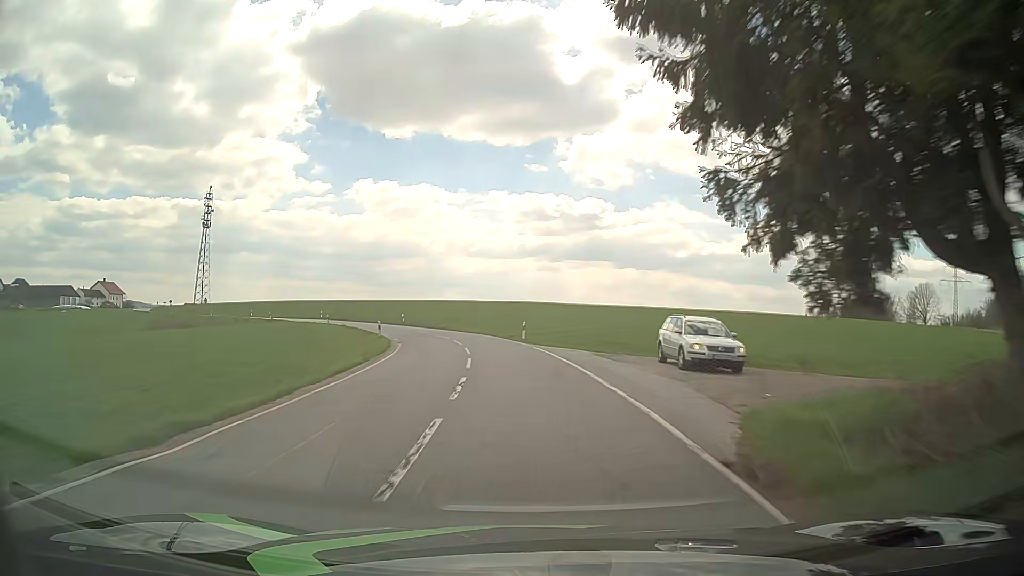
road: tertiary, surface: asphalt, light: Day
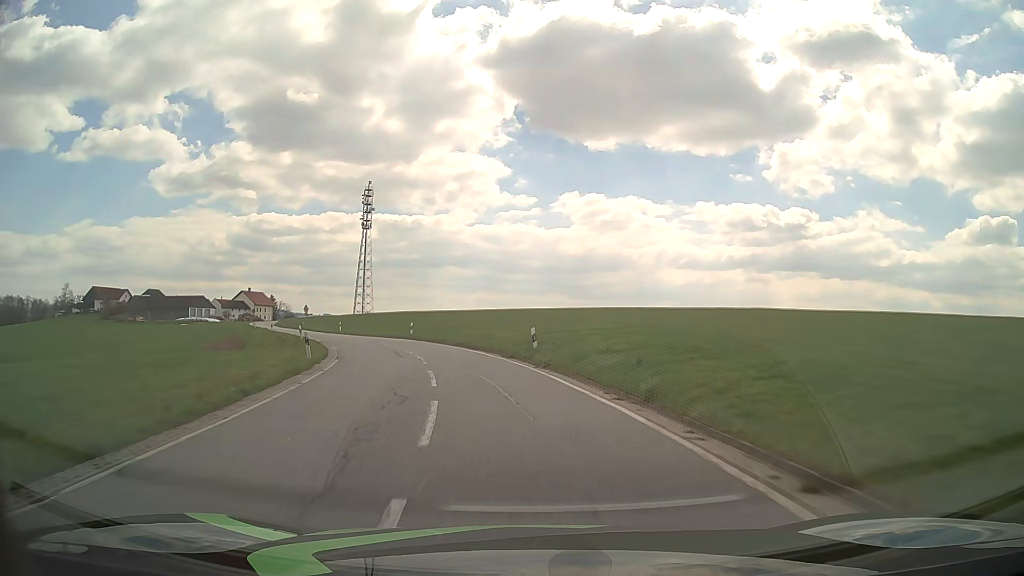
(-5.3, +42.8) m; -18°
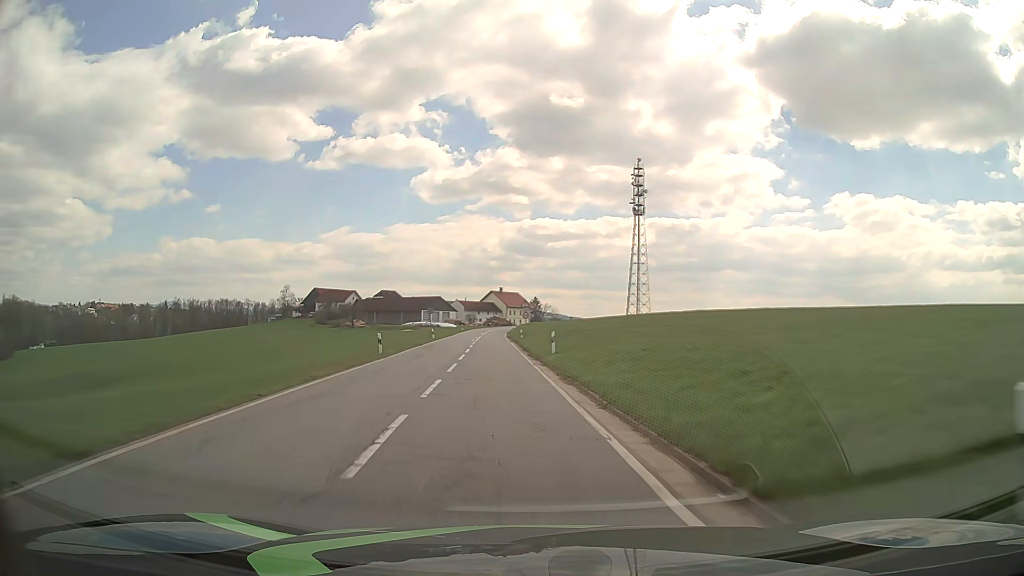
(-8.8, +41.5) m; -23°
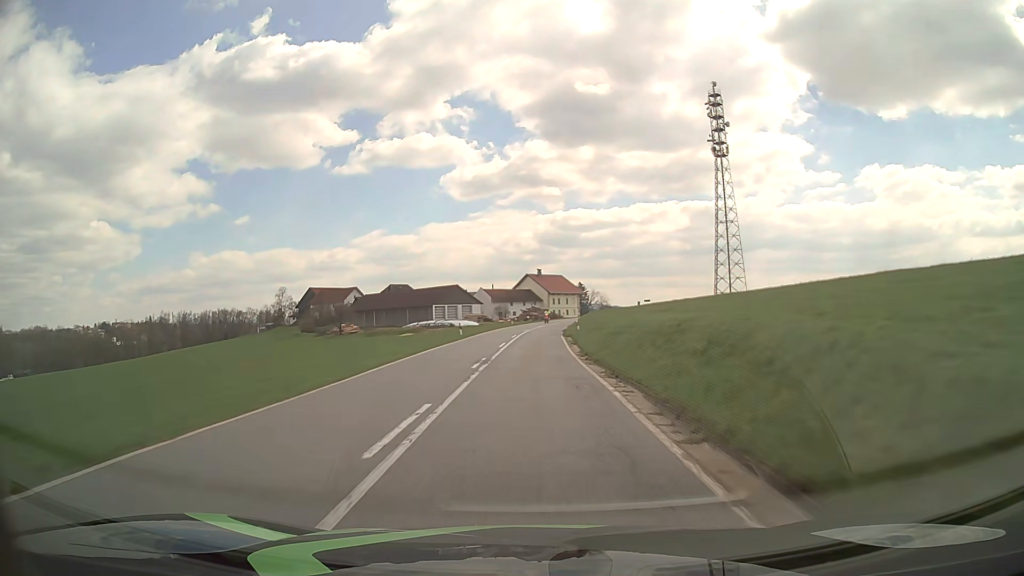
(-3.6, +56.8) m; -3°
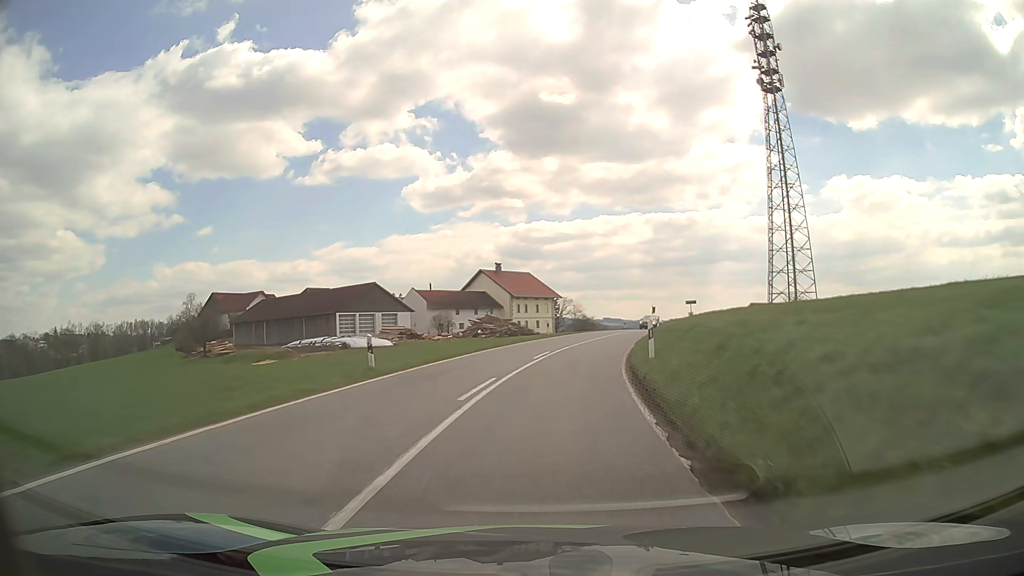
(+0.4, +52.5) m; +3°
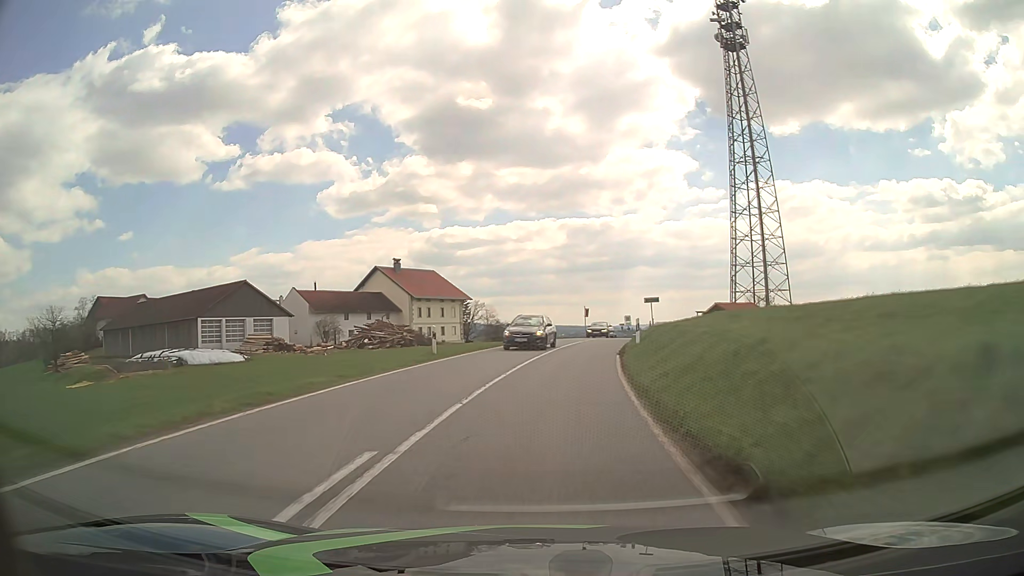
(+1.2, +19.6) m; +7°
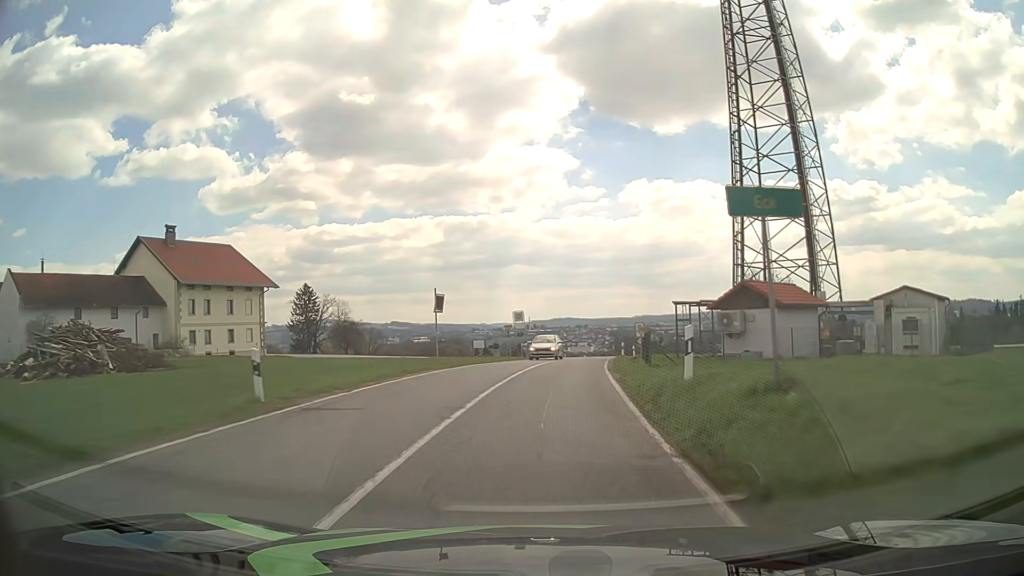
(+3.9, +38.9) m; +10°
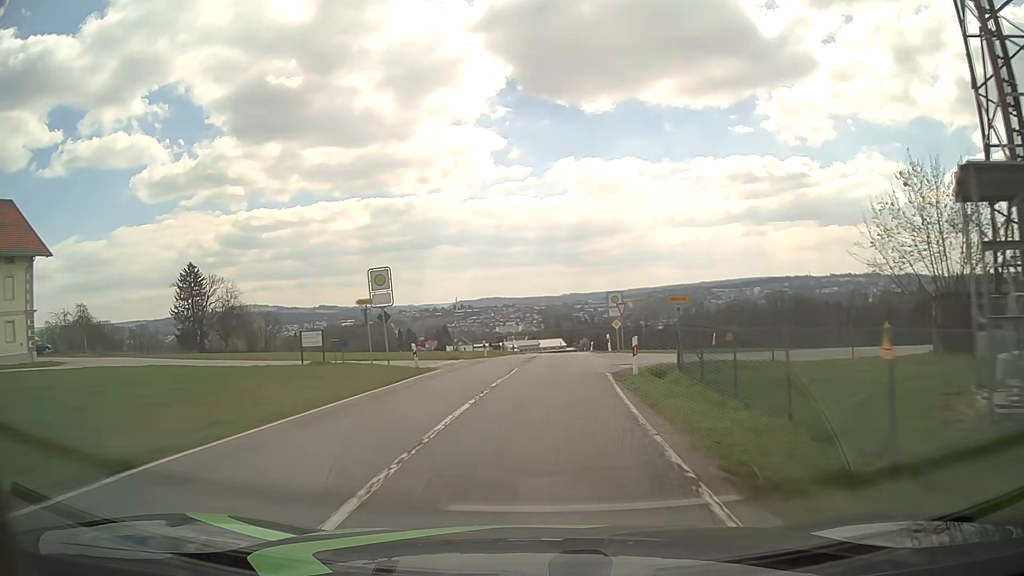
(+1.7, +28.8) m; +6°
(0, +10) (+1, +20) (+1, +30) (+2, +40) (+2, +50) (+3, +60) (+3, +70) (+4, +80) (+5, +90) (+5, +100) m
